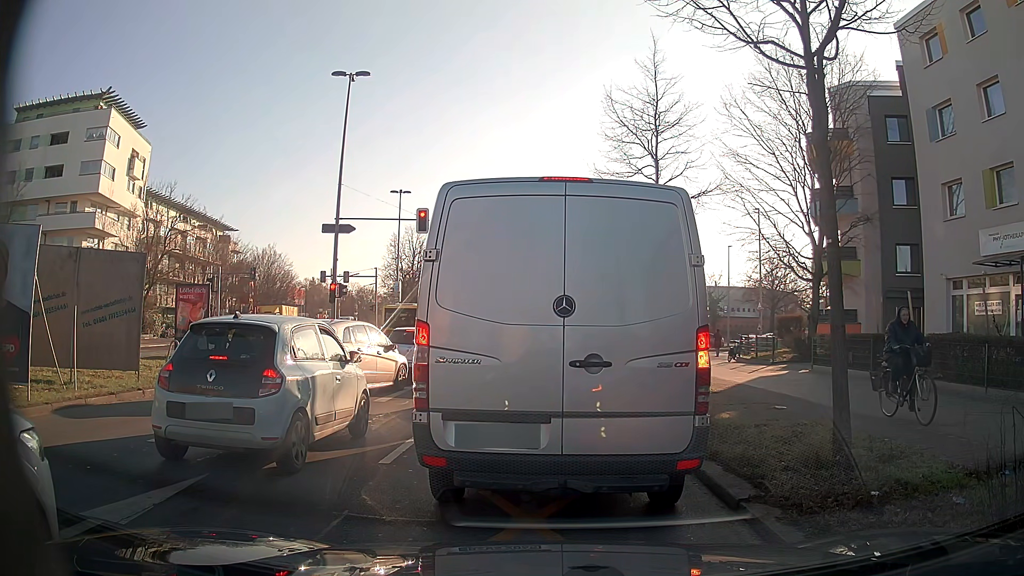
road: secondary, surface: asphalt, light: Day
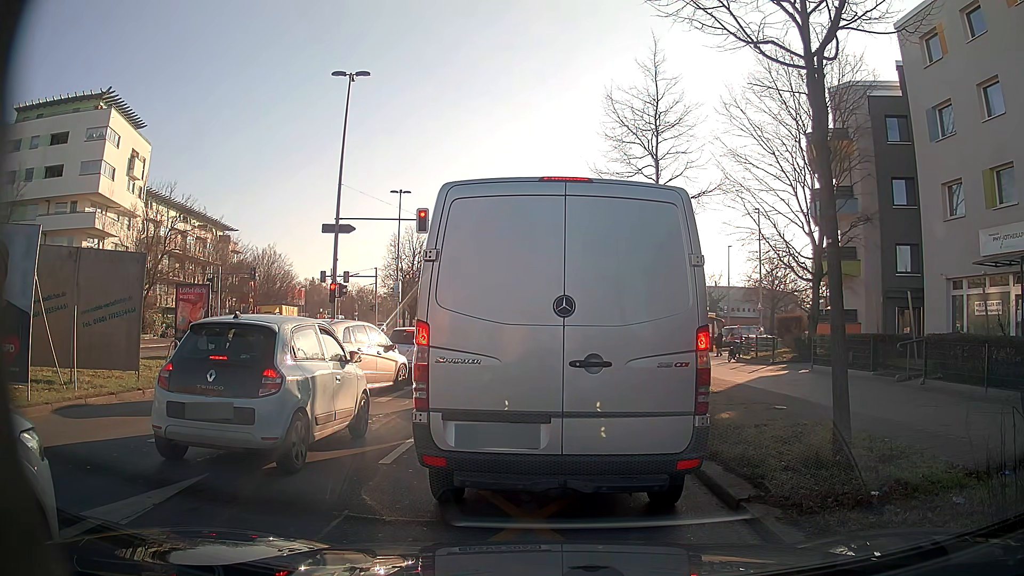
(0.0, 0.0) m; 0°
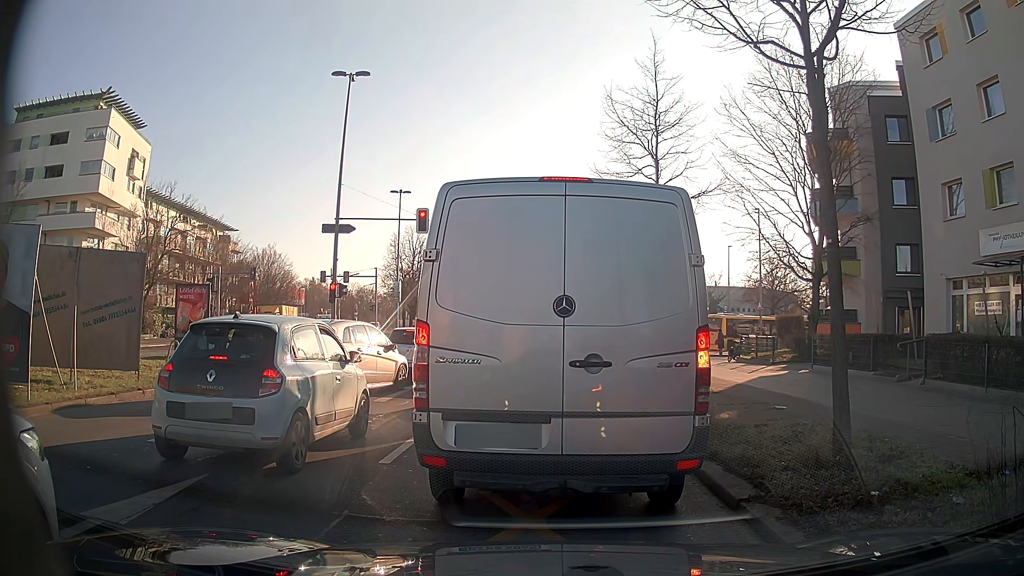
(0.0, 0.0) m; 0°
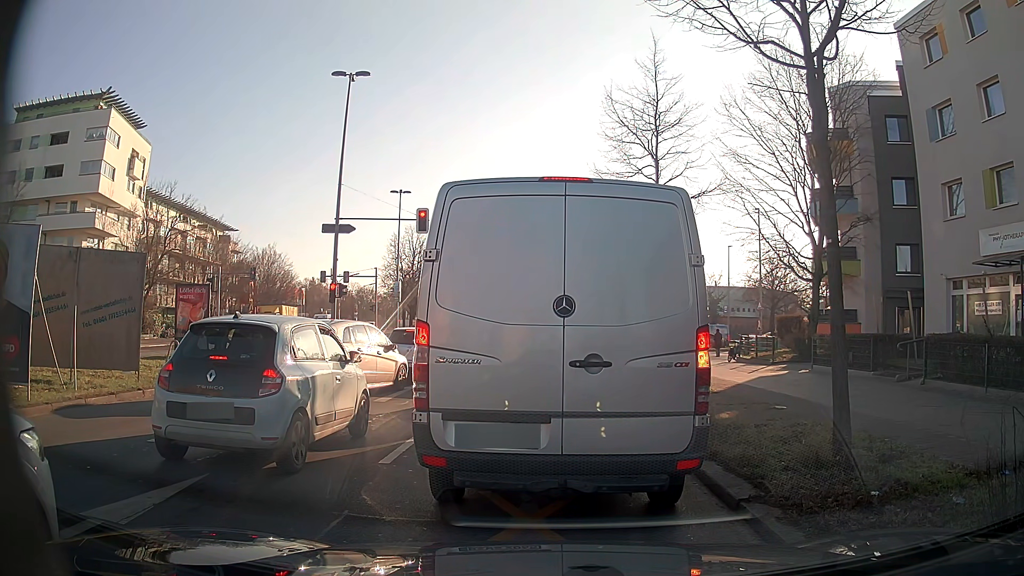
(0.0, 0.0) m; 0°
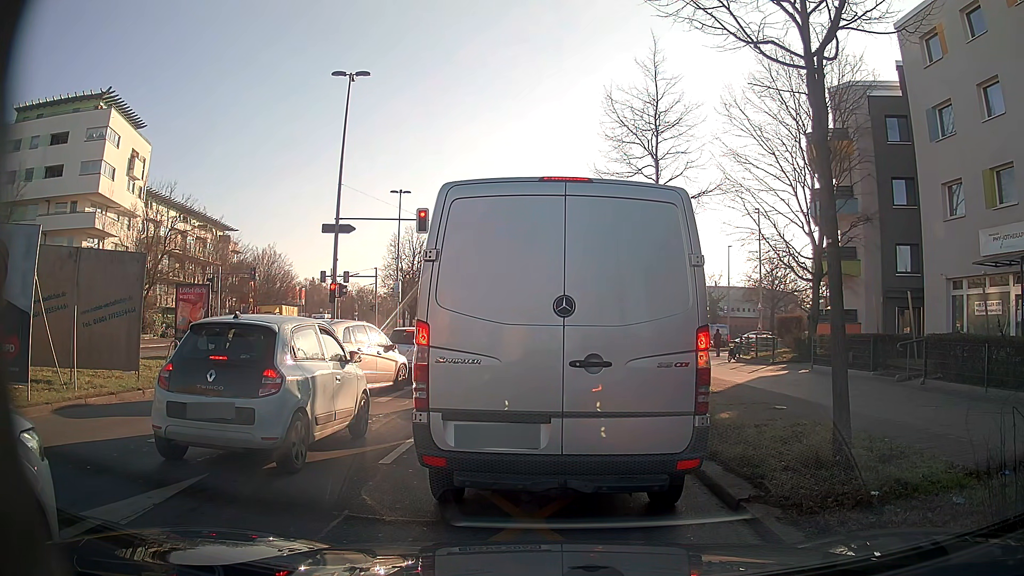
(0.0, 0.0) m; 0°
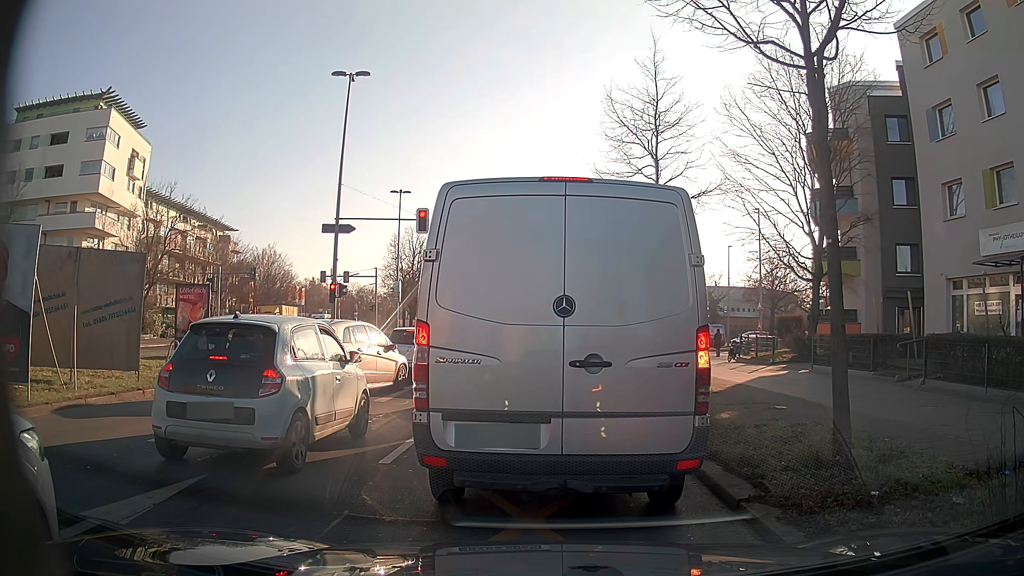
(0.0, 0.0) m; 0°
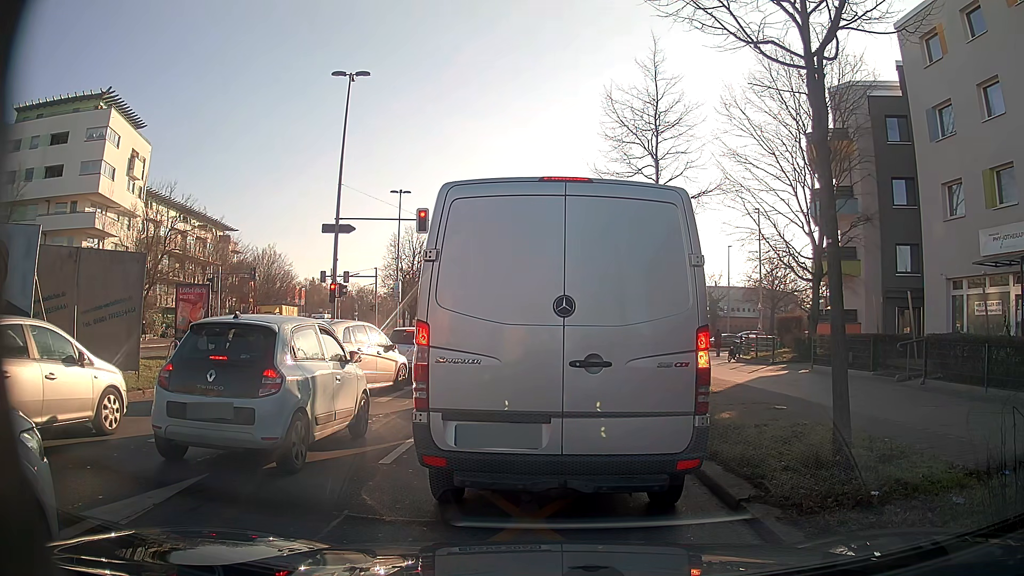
(0.0, 0.0) m; 0°
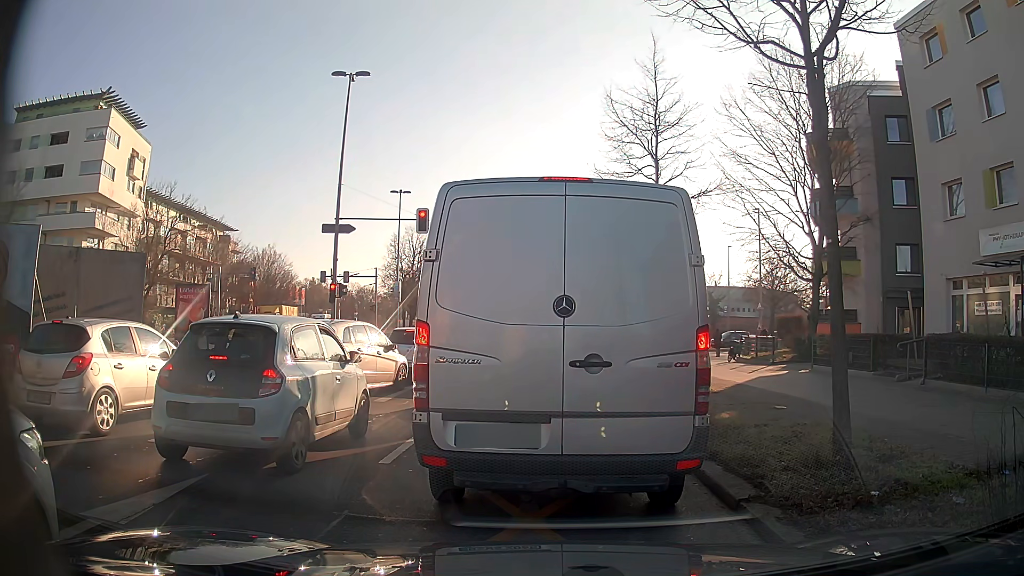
(0.0, 0.0) m; 0°
